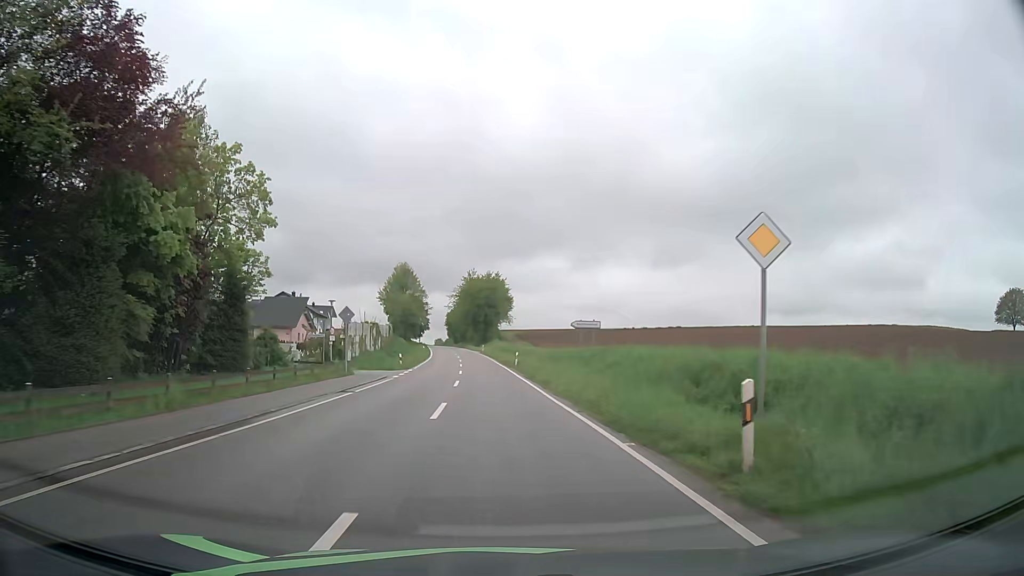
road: secondary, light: Day
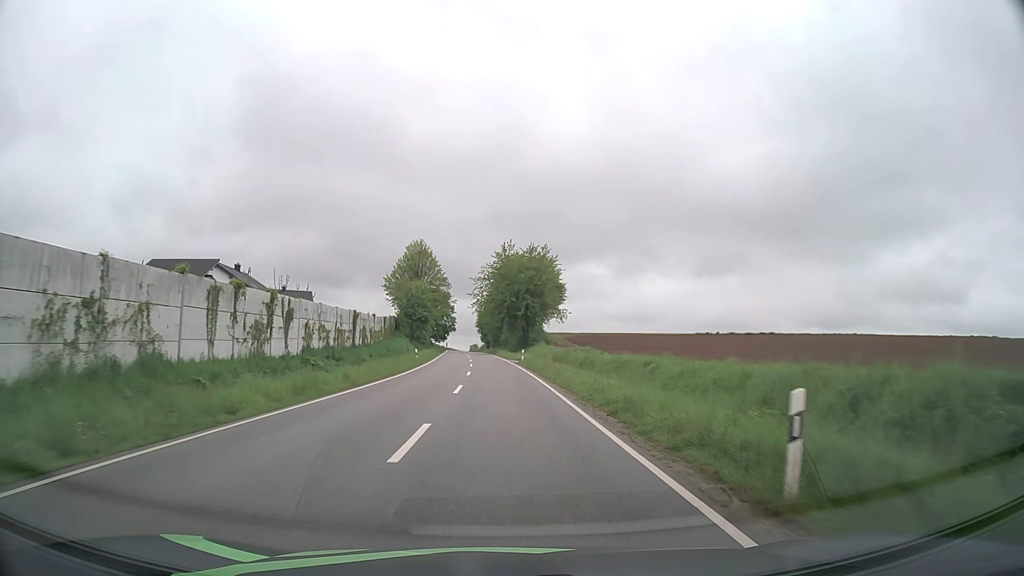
(-1.3, +42.5) m; -3°
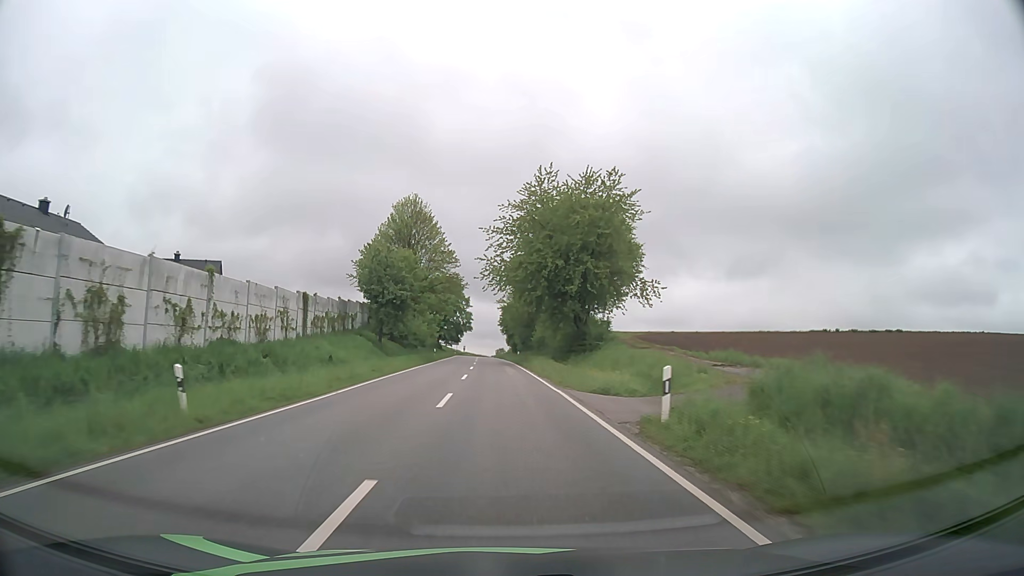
(-0.9, +41.8) m; -2°
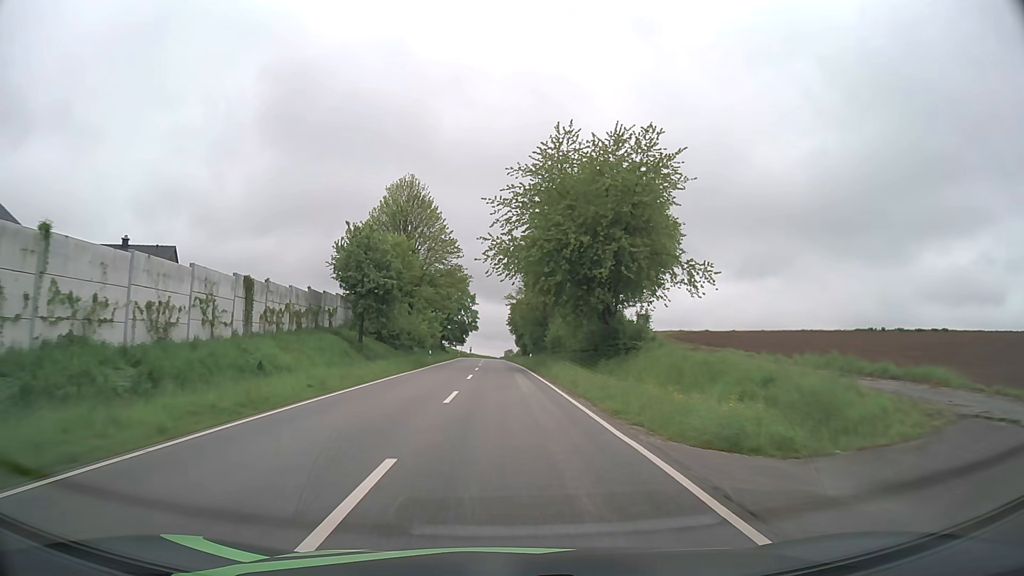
(-0.1, +10.8) m; -1°
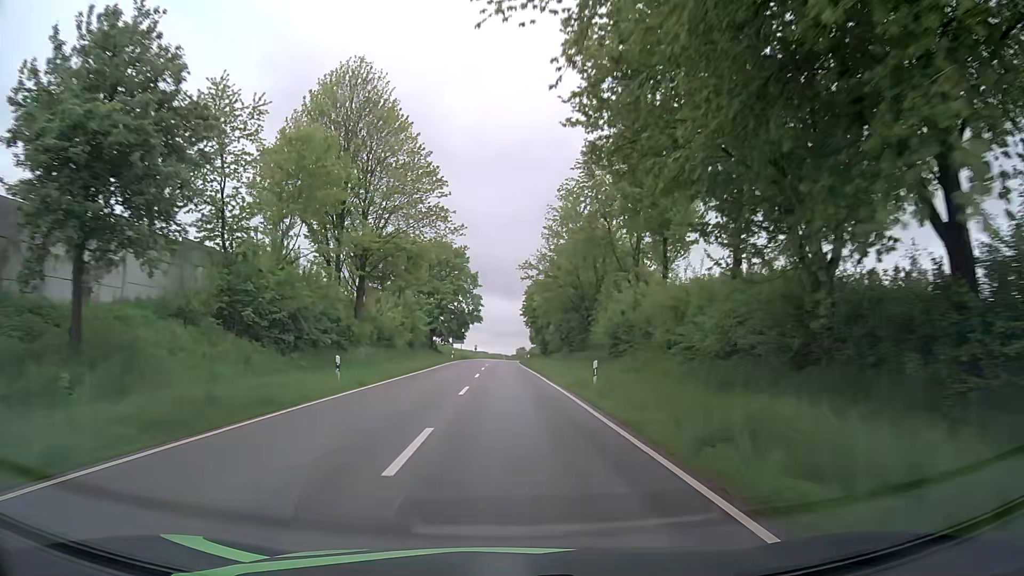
(-0.4, +33.1) m; -1°
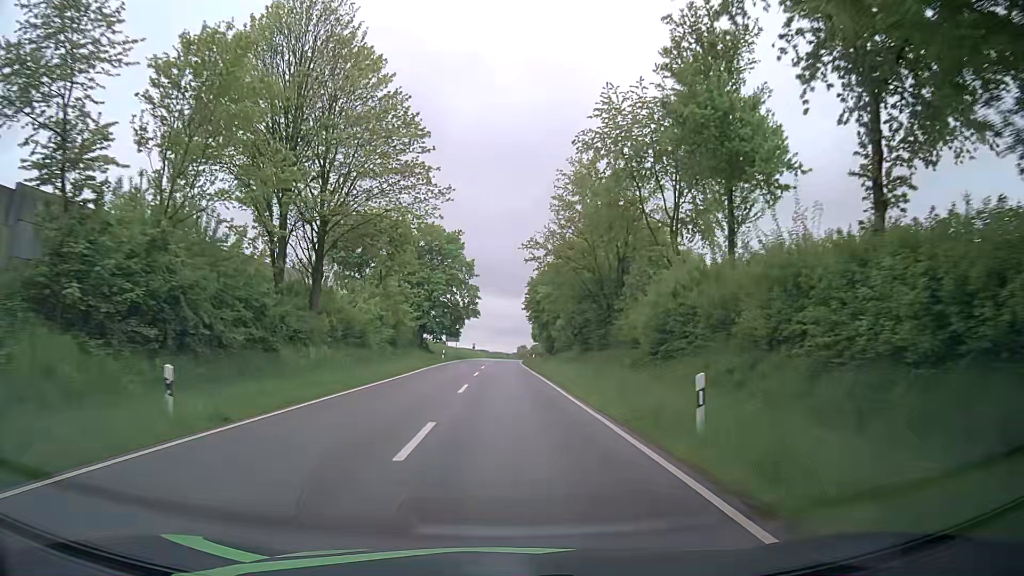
(0.0, +11.3) m; 0°
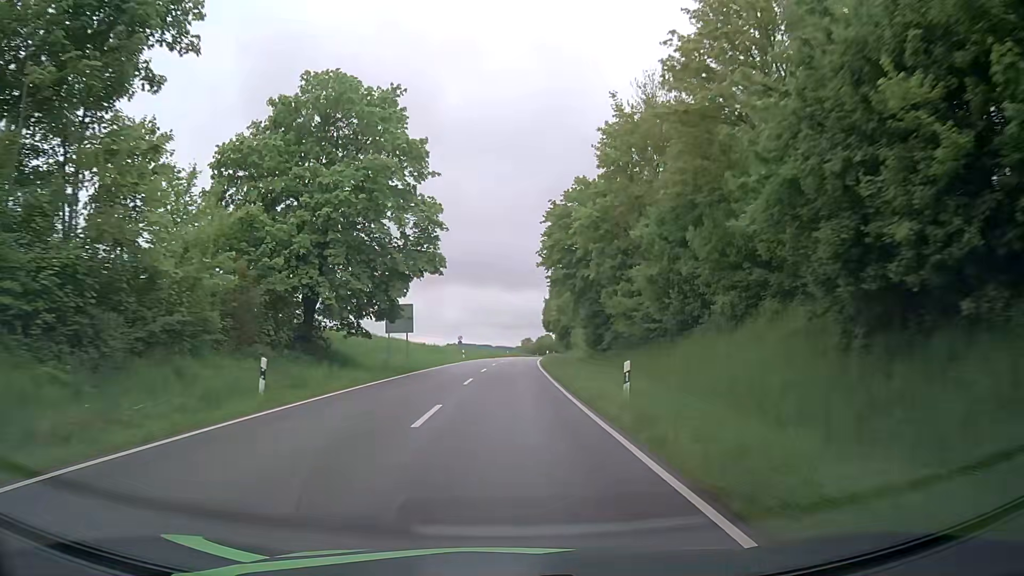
(0.0, +45.2) m; 0°
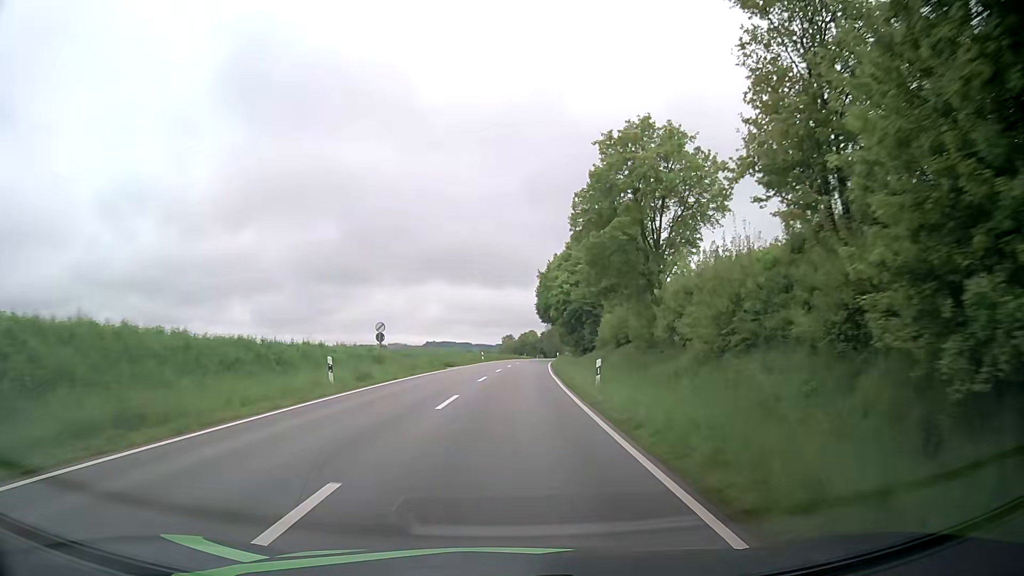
(+0.4, +44.6) m; +1°
(0, +10) (0, +20) (+1, +30) (+1, +40) (+1, +50) (+2, +60) (+3, +70) (+4, +80) (+5, +90) (+6, +100) m
